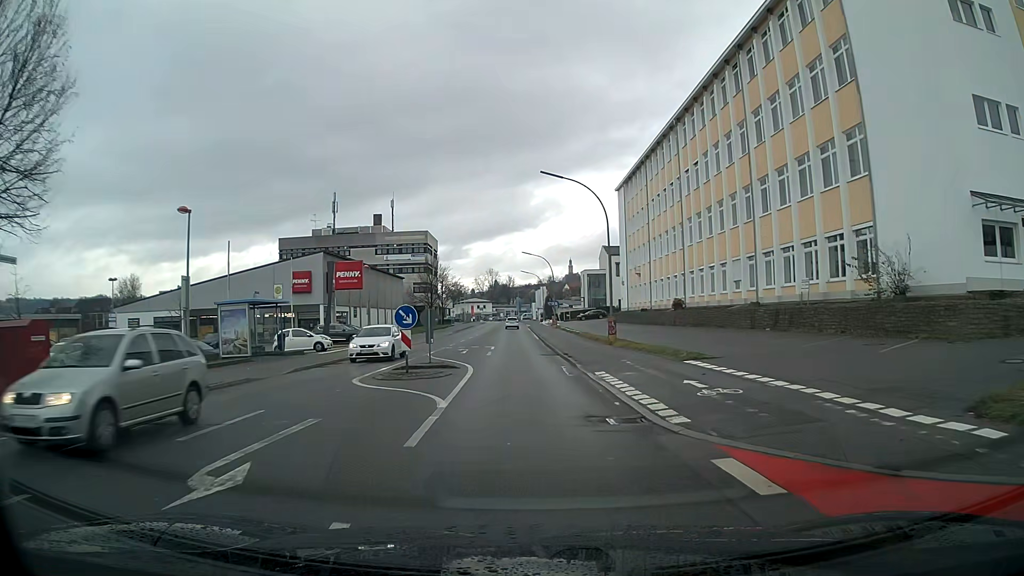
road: tertiary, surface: asphalt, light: Day
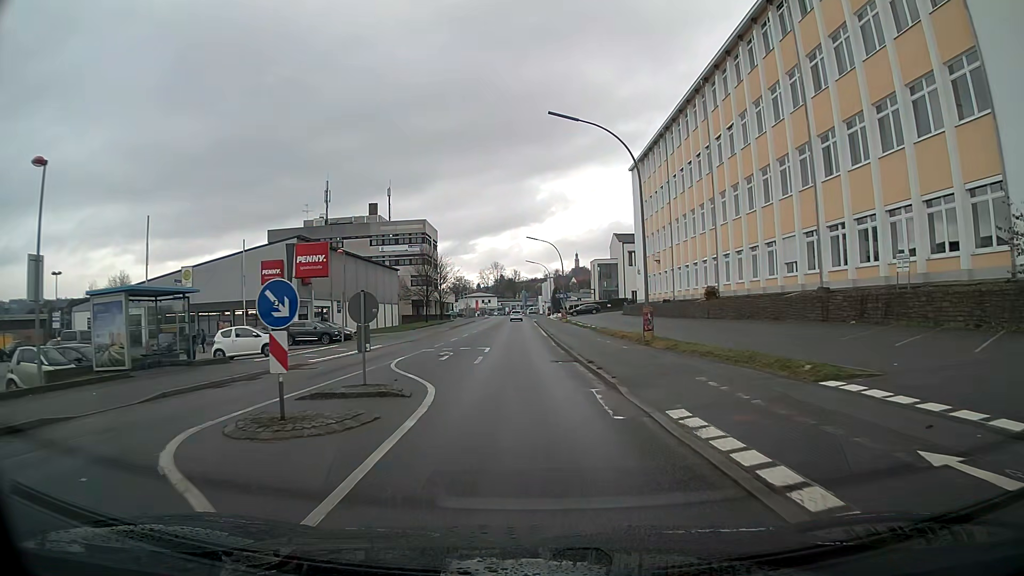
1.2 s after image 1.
(0.0, +9.1) m; -1°
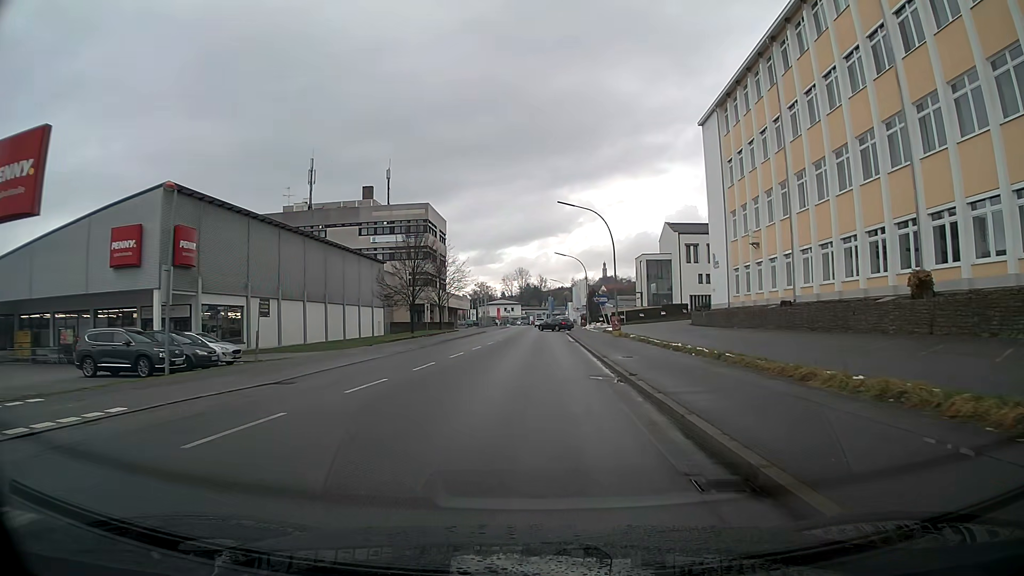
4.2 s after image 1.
(-0.6, +25.9) m; -2°
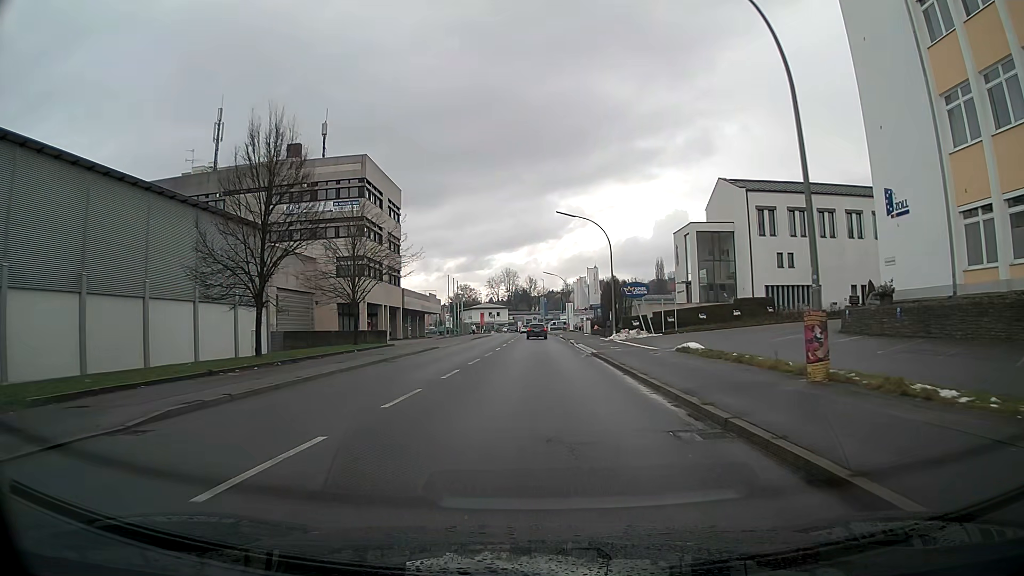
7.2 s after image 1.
(0.0, +32.9) m; +1°
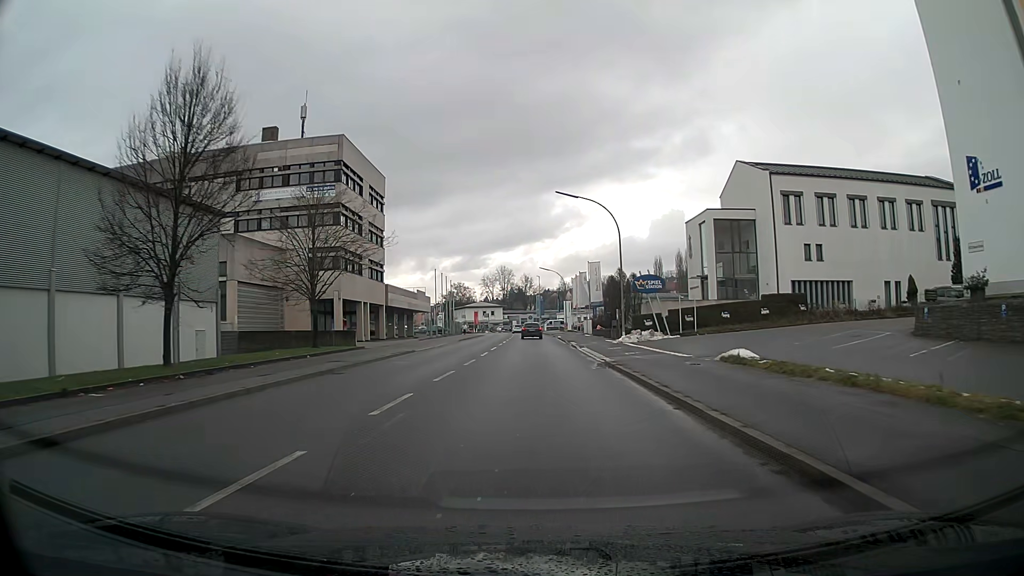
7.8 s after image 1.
(0.0, +7.1) m; 0°
(0, +10) (0, +20) (0, +30) (0, +40) (0, +50) (0, +60) (0, +70) (0, +80) (-1, +90) (-1, +100) m
